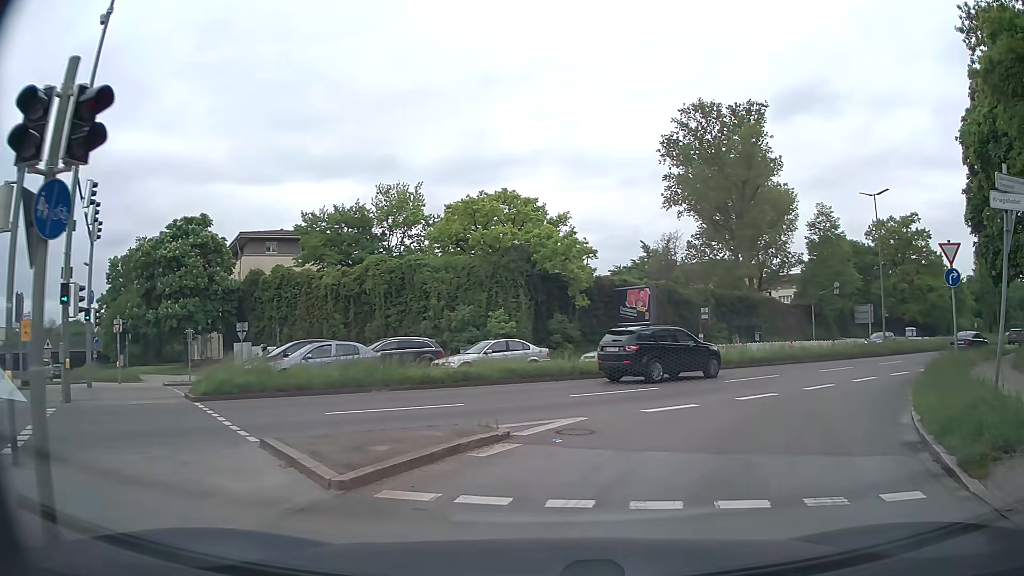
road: trunk_link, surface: asphalt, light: Day
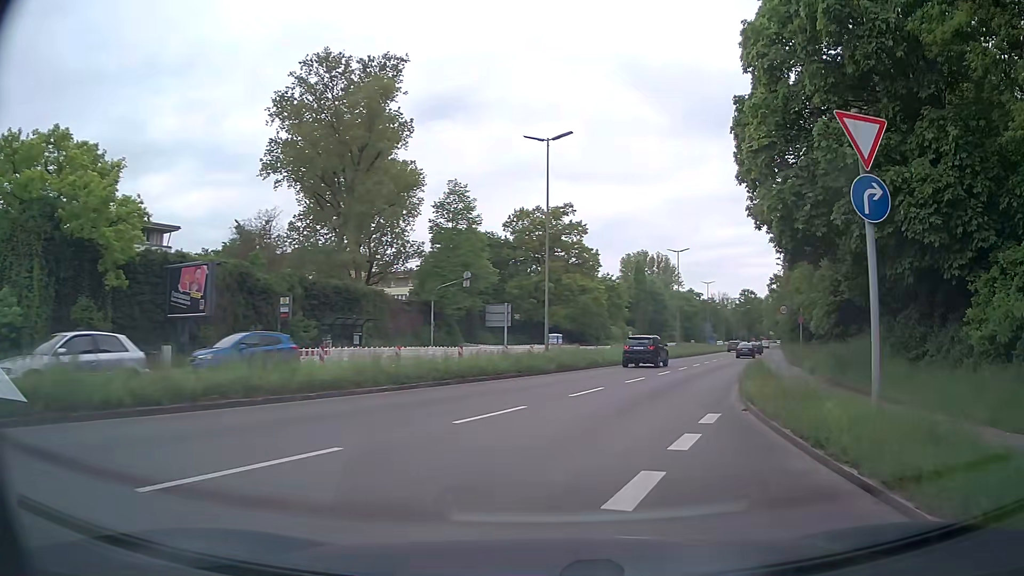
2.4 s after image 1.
(+4.4, +14.8) m; +31°
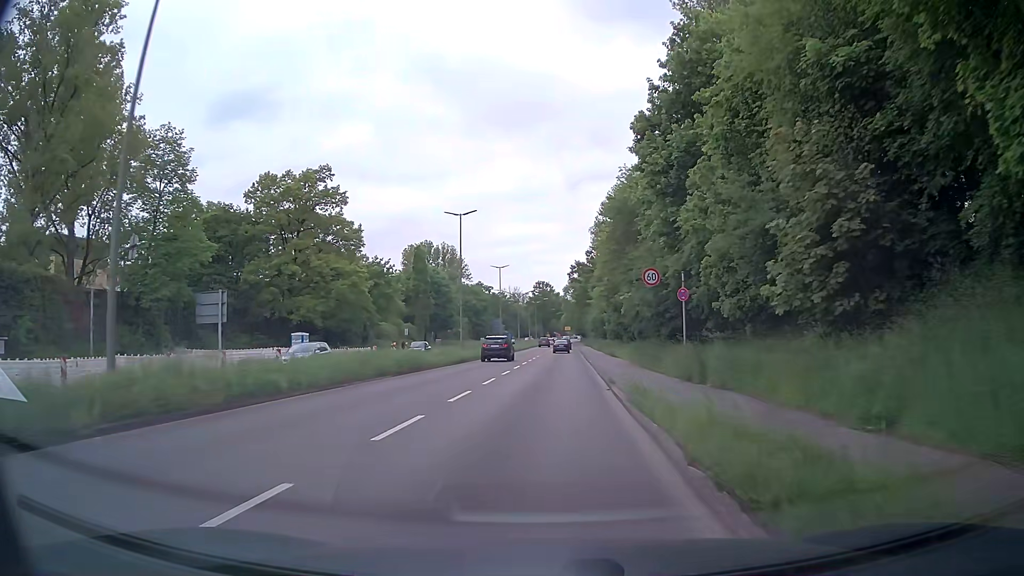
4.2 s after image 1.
(+3.9, +18.7) m; +19°
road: primary
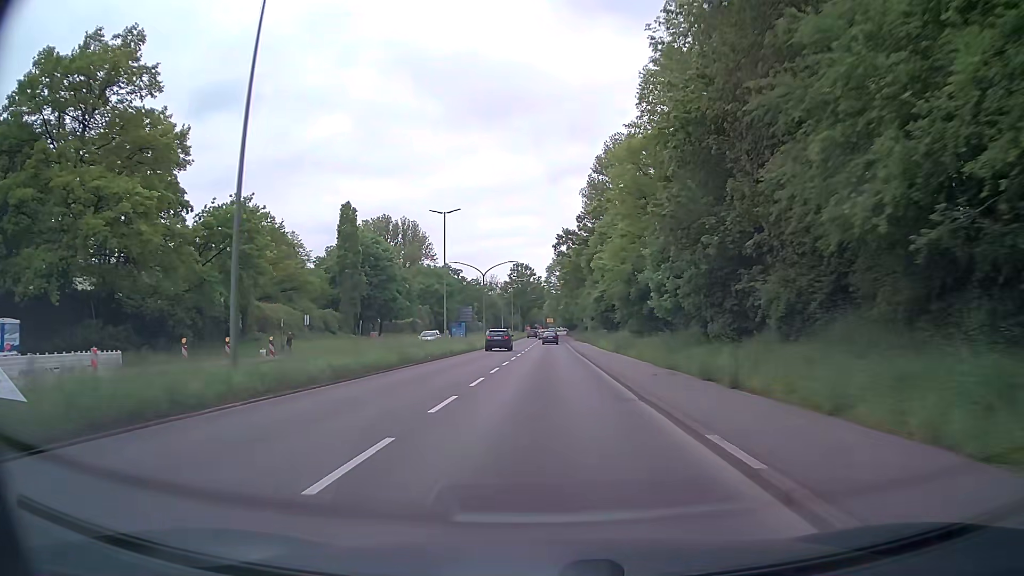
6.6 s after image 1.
(+0.6, +33.6) m; +1°
(0, +10) (0, +20) (0, +30) (0, +40) (+1, +50) (+1, +60) (+1, +70) (+1, +80) (+1, +90) (+1, +100) m
